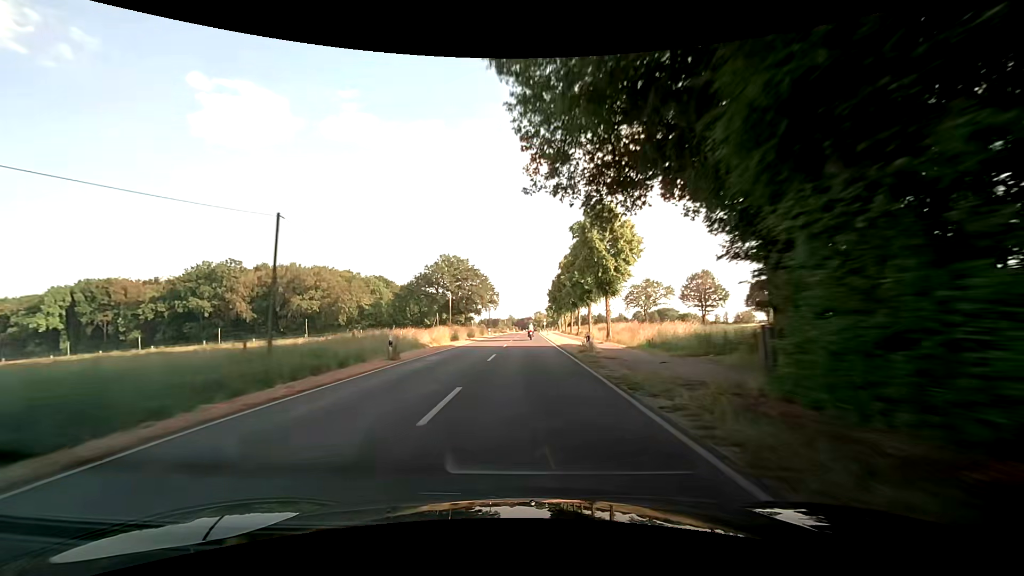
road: secondary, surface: asphalt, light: Day
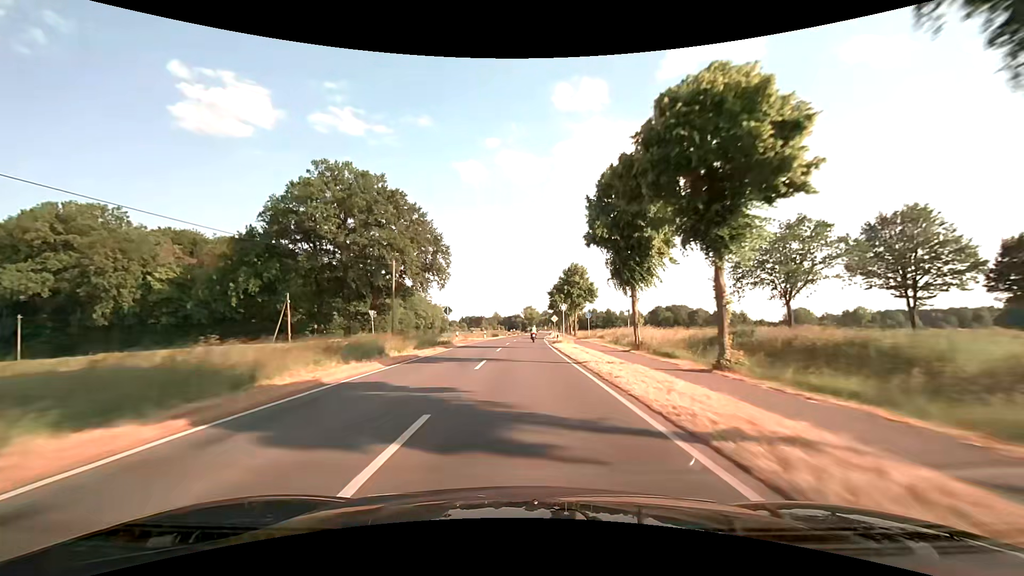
(+0.3, +77.2) m; +1°
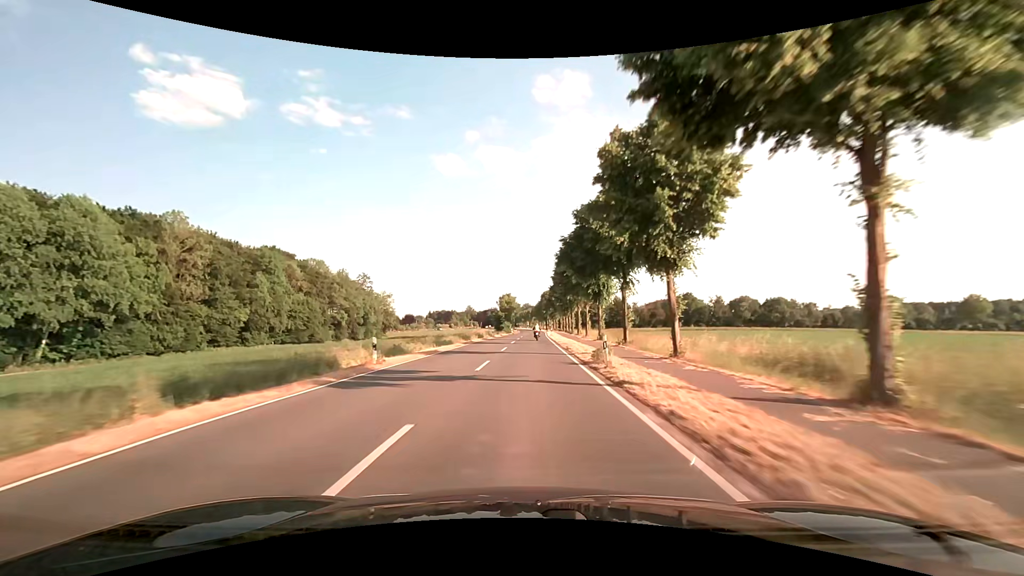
(+1.3, +75.3) m; +2°
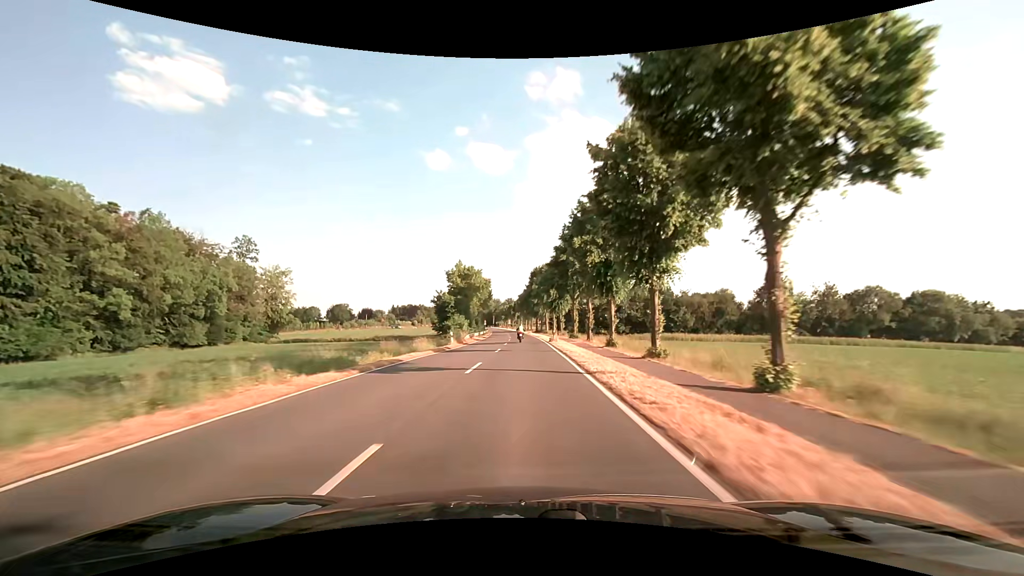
(+1.4, +75.2) m; +2°
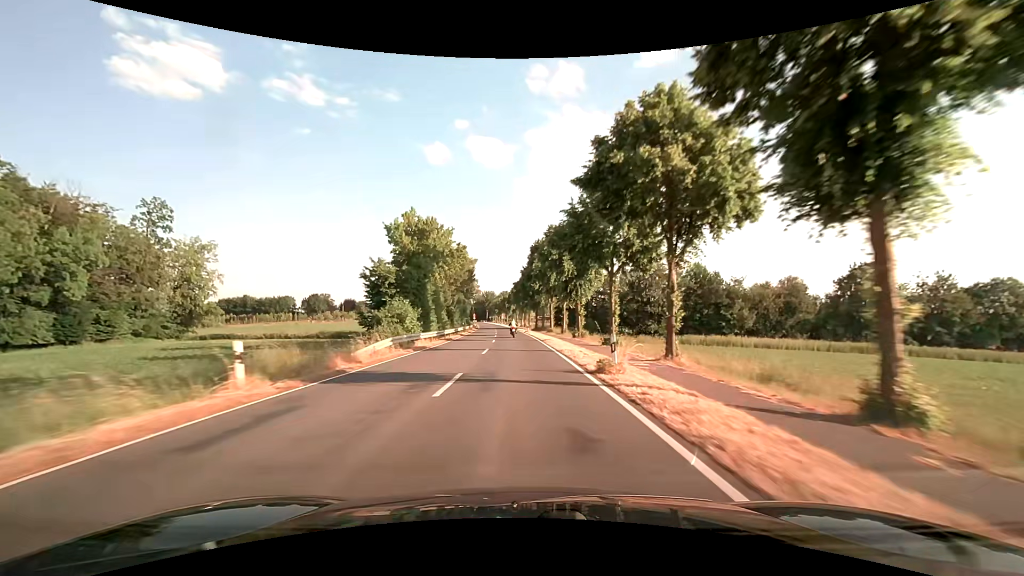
(0.0, +29.6) m; 0°
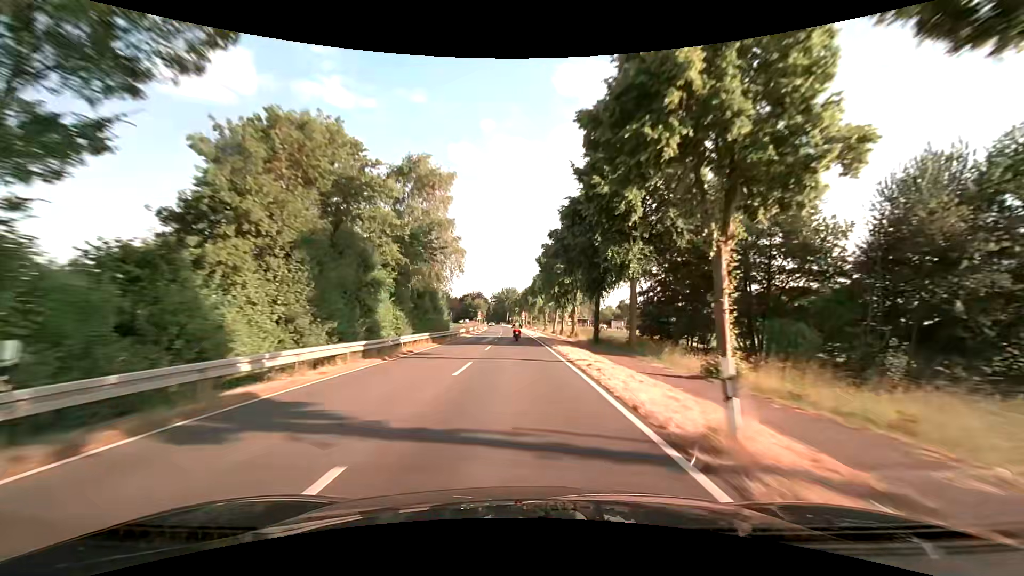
(-0.9, +58.0) m; -2°
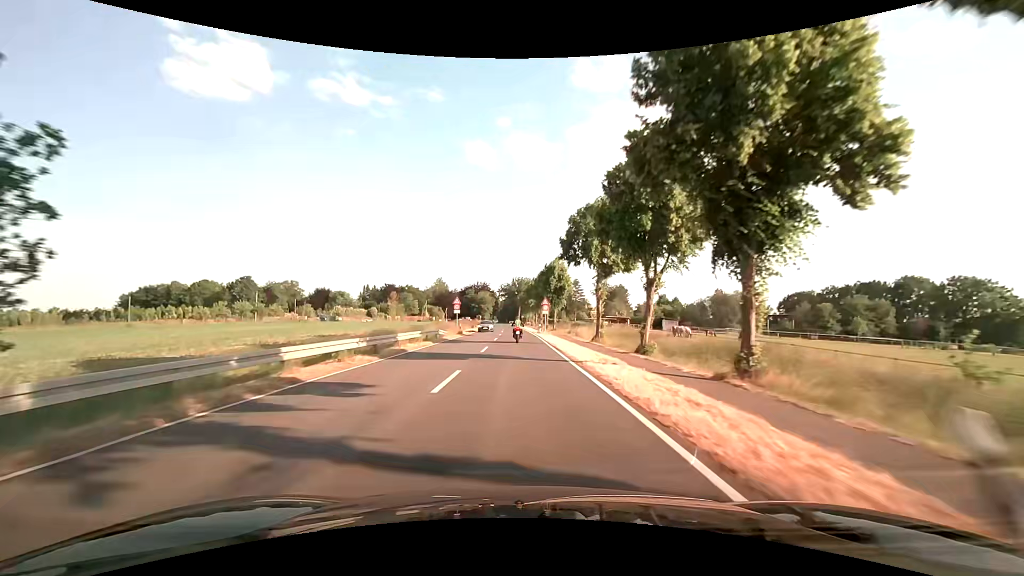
(-0.8, +52.8) m; -2°
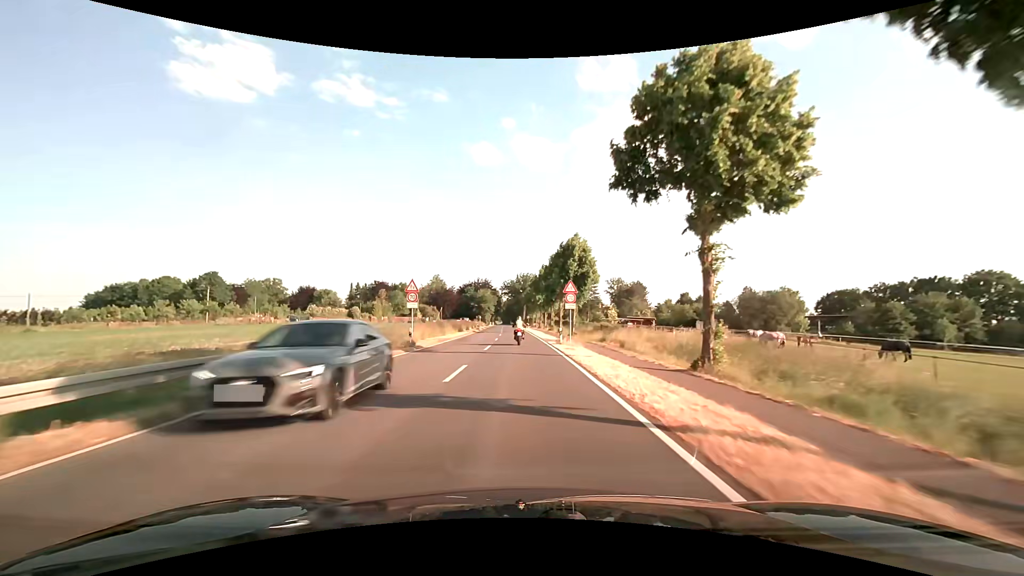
(-0.1, +23.0) m; 0°
